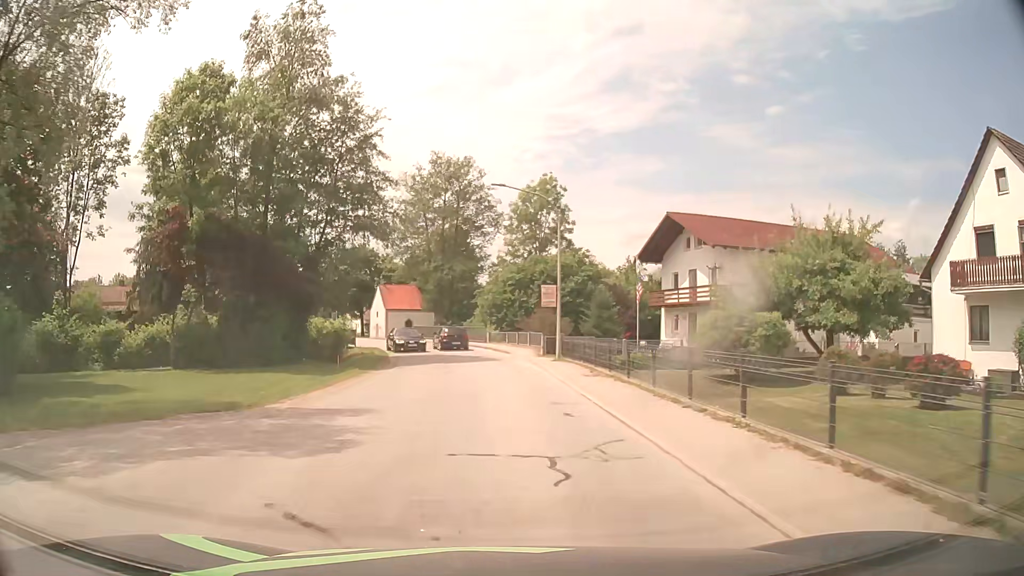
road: tertiary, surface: asphalt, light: Day
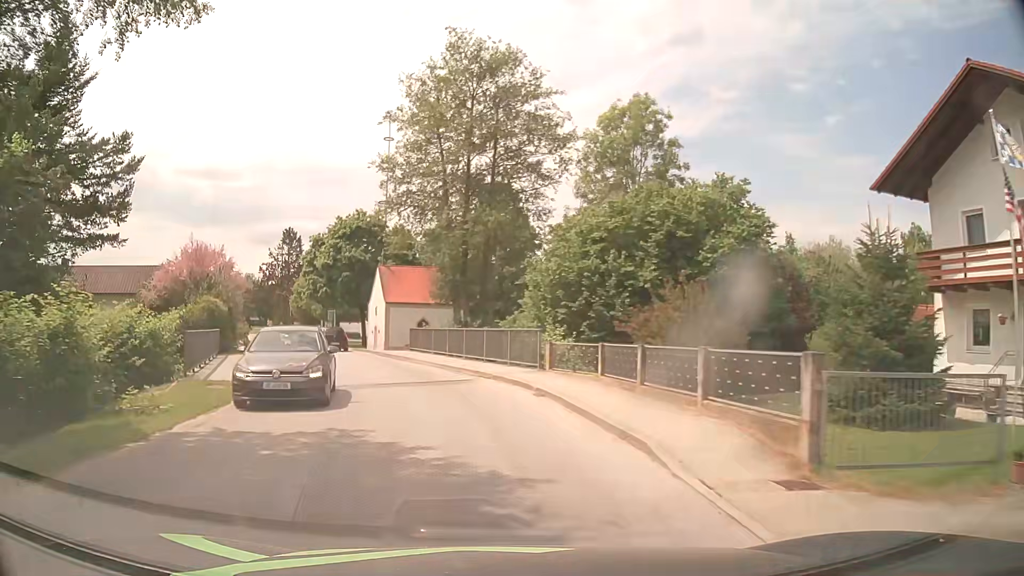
(-0.3, +27.8) m; -4°
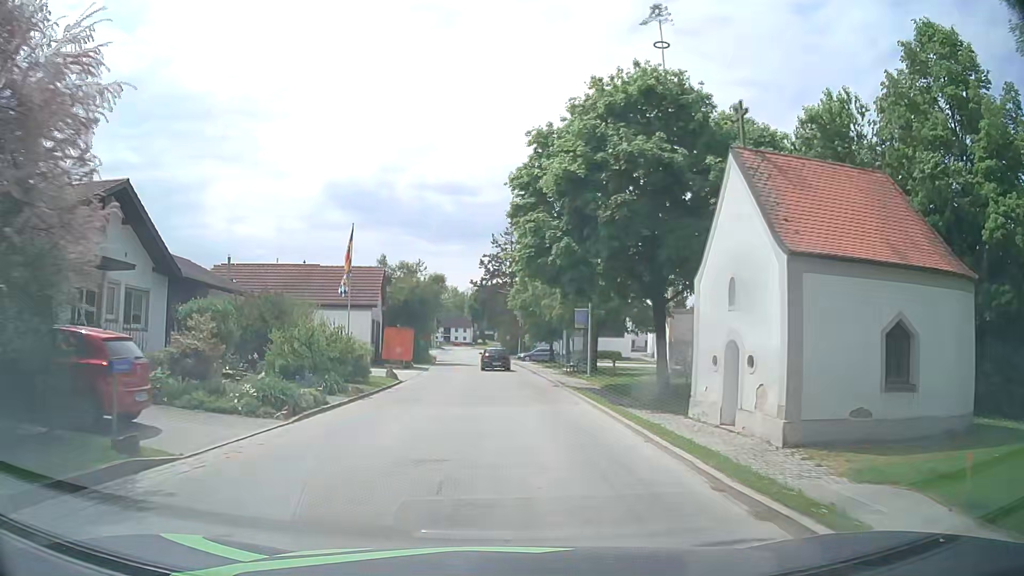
(-8.2, +33.5) m; -21°
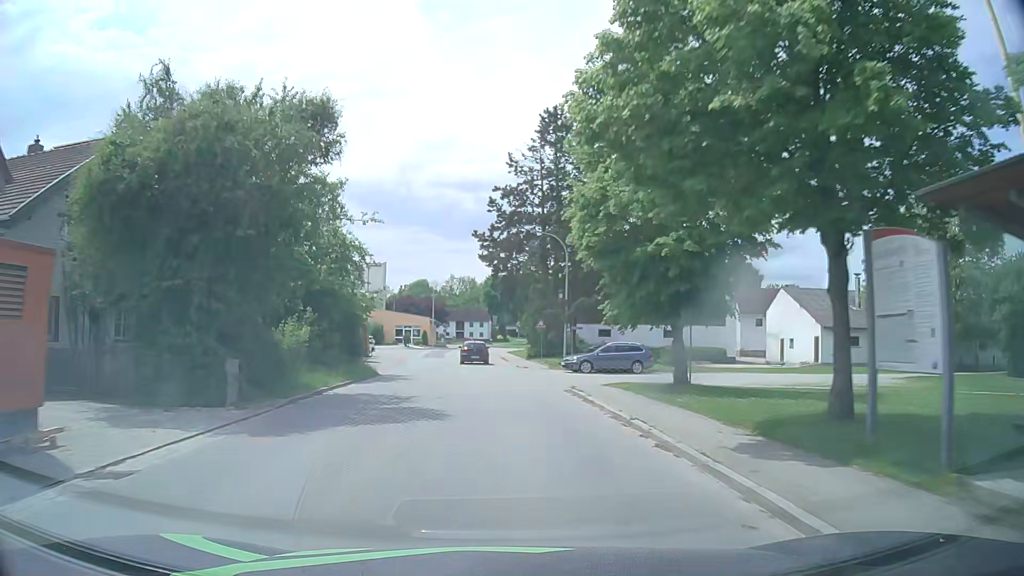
(-0.9, +37.5) m; -3°
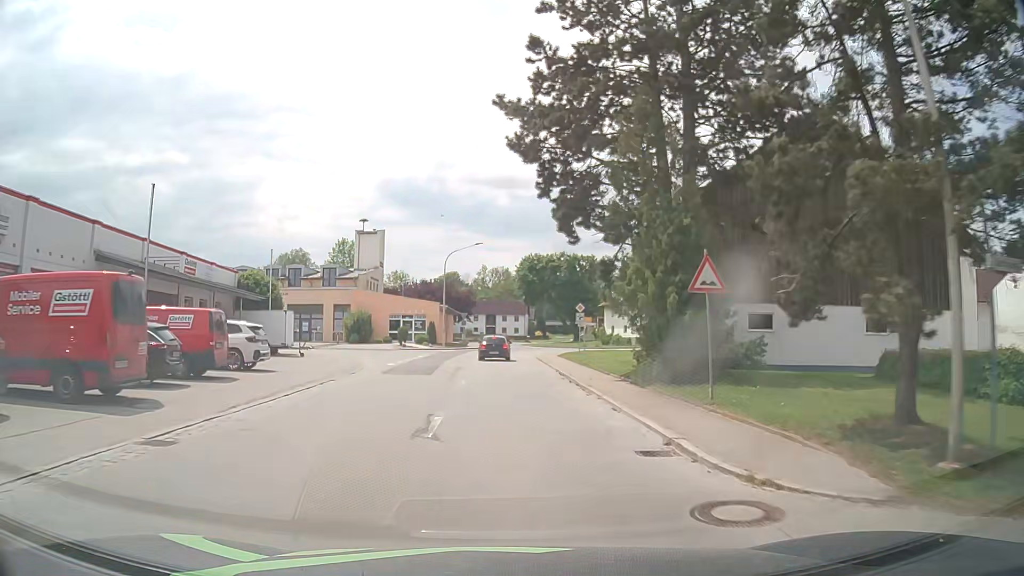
(-0.8, +29.9) m; -3°
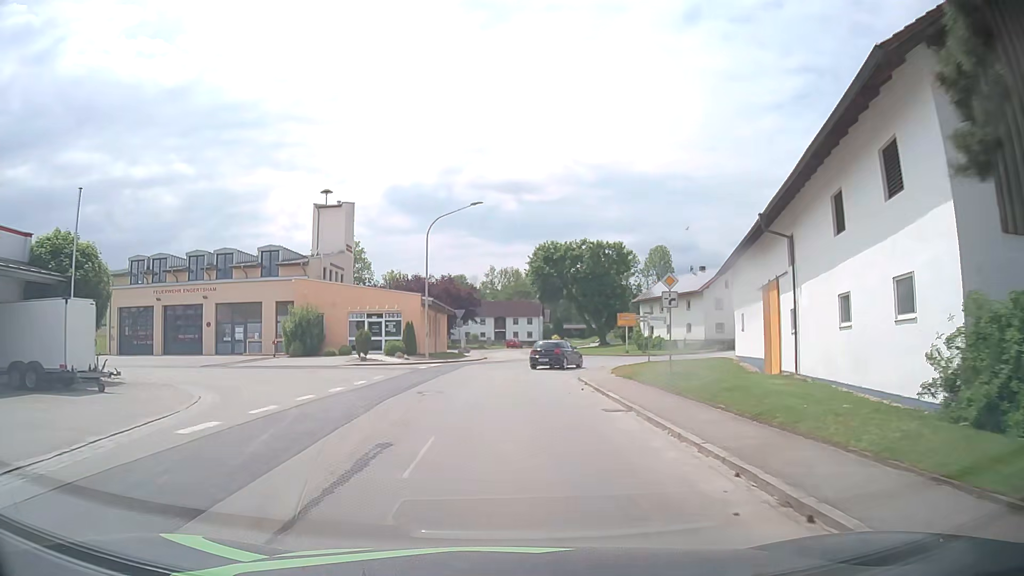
(-0.1, +20.3) m; -2°
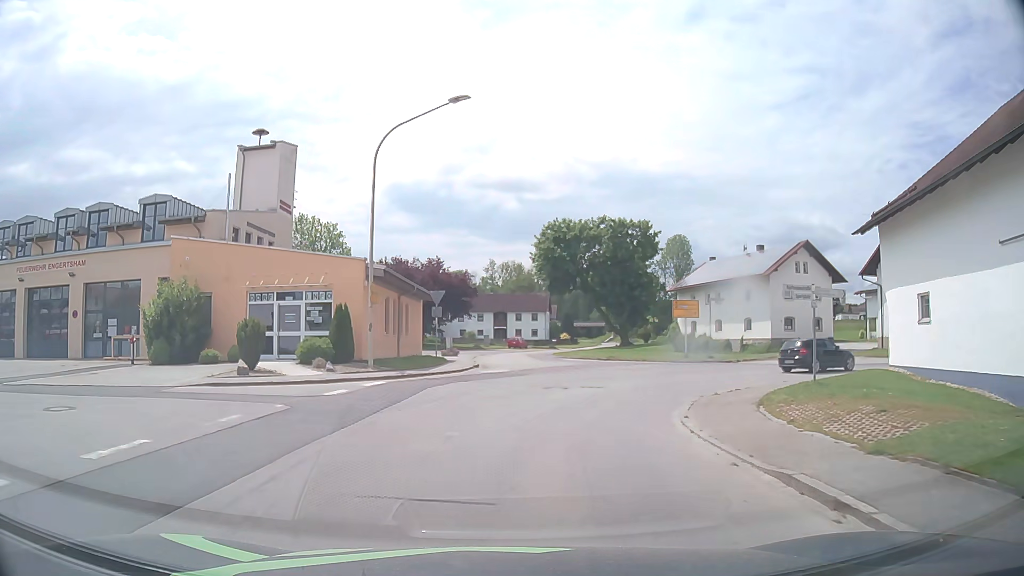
(+0.2, +17.7) m; 0°
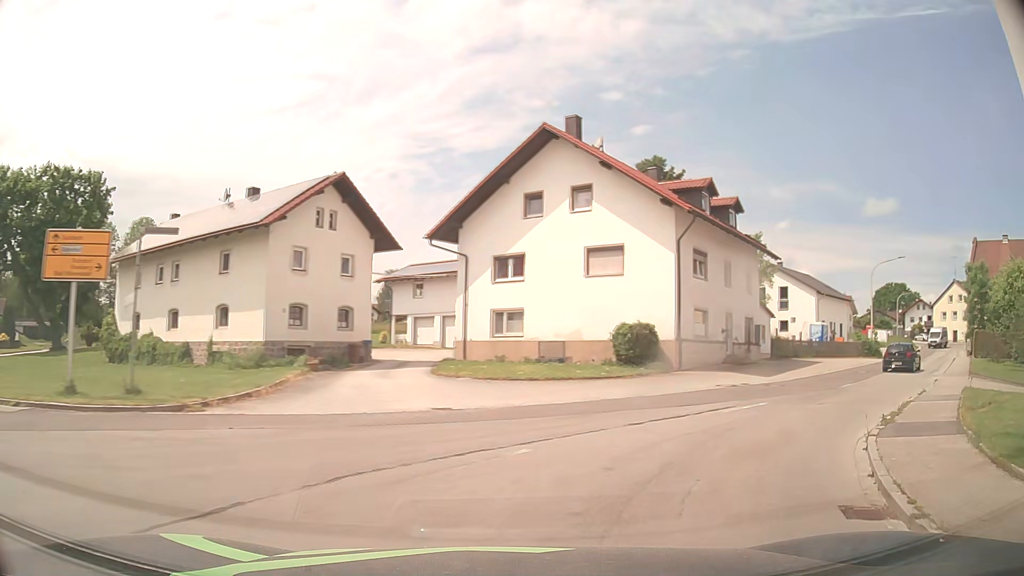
(+6.4, +23.3) m; +44°
